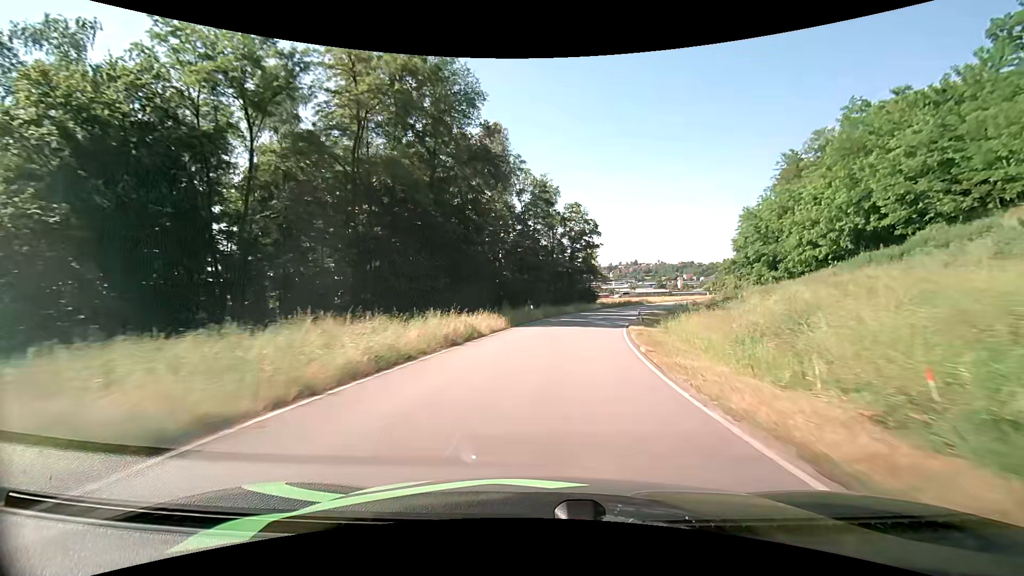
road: primary_link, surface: asphalt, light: Day
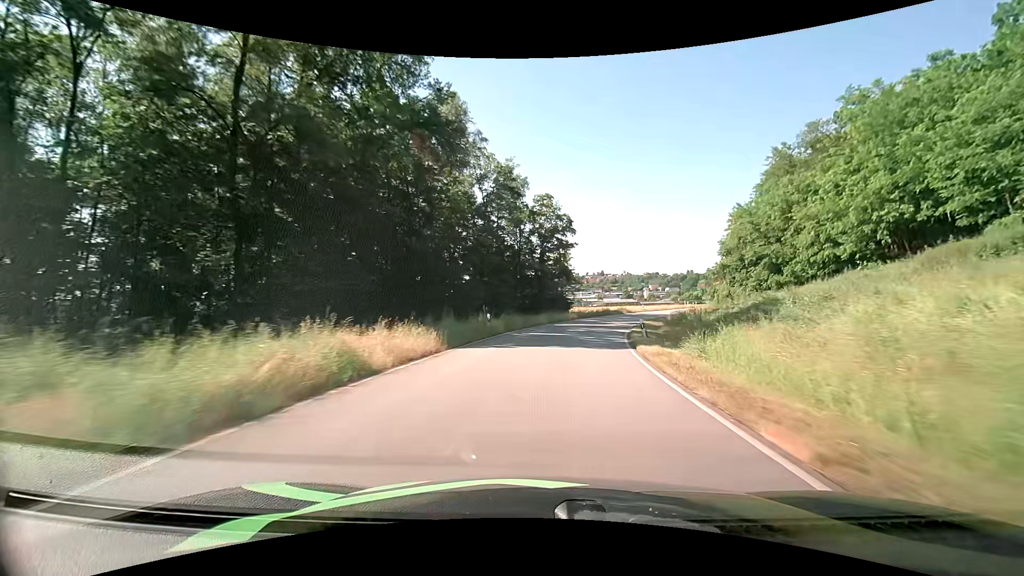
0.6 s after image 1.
(+0.4, +10.7) m; +4°
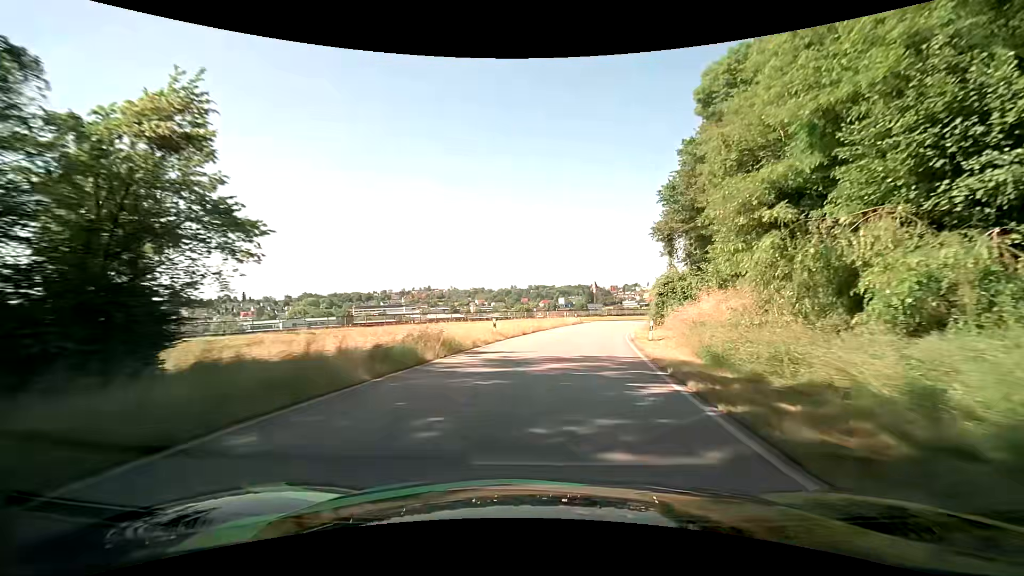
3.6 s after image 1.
(+9.0, +51.5) m; +20°
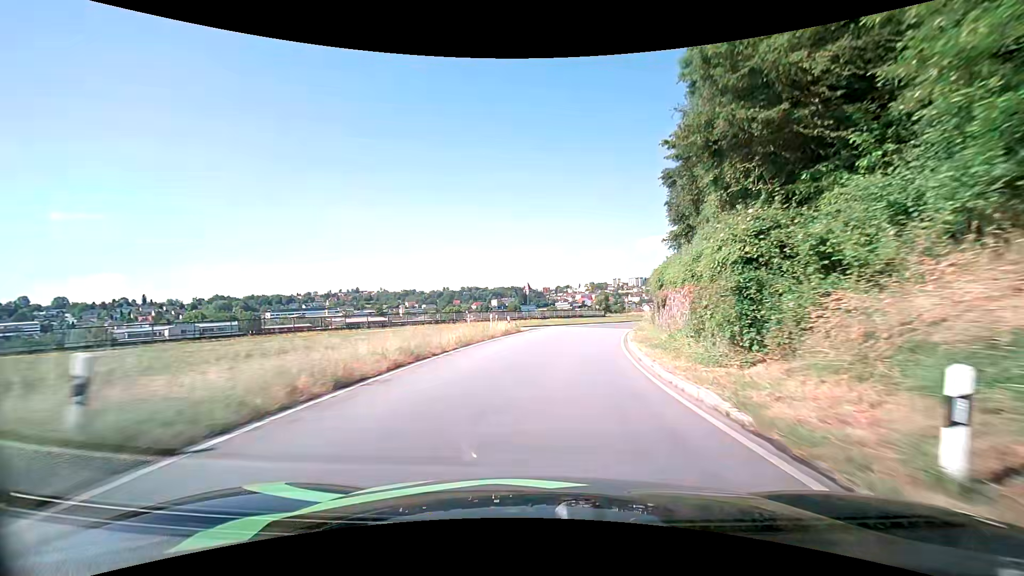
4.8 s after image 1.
(+1.3, +19.8) m; +8°
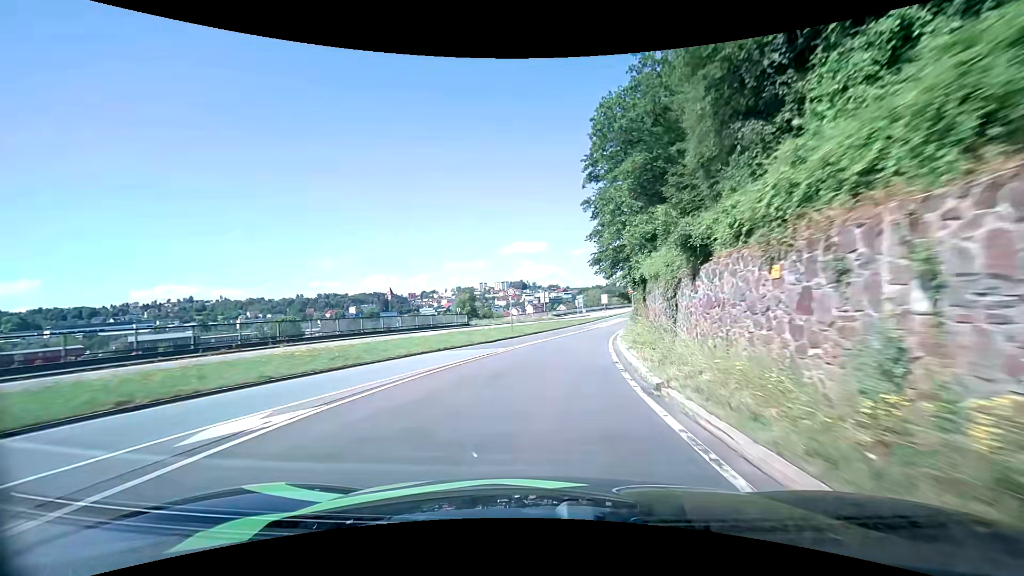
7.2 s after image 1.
(+4.9, +38.1) m; +15°
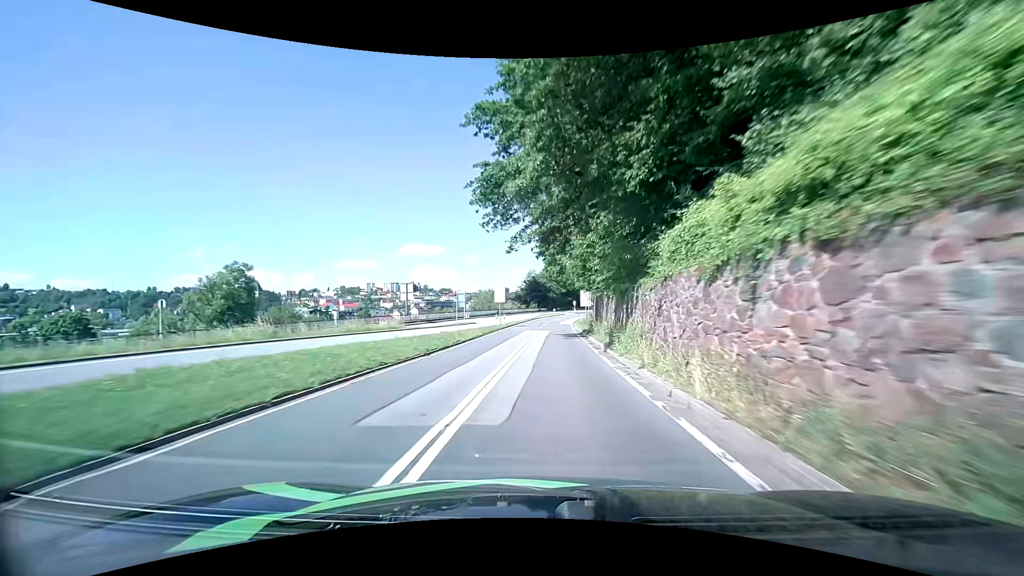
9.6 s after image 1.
(+4.7, +39.8) m; +12°
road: primary
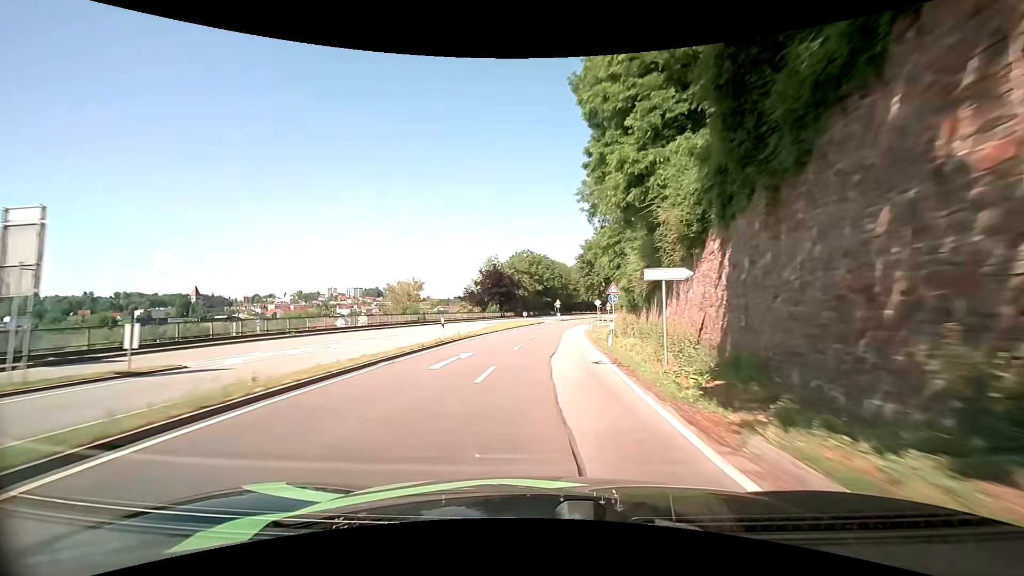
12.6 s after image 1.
(+2.3, +54.3) m; +4°
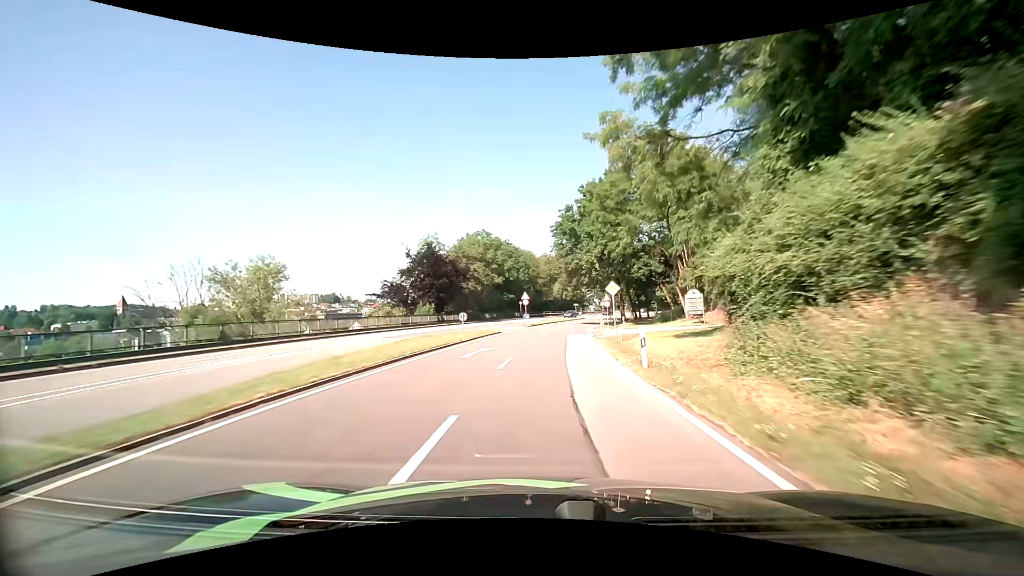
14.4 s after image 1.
(+0.8, +33.1) m; +3°
(0, +10) (+1, +20) (+1, +30) (+2, +40) (+4, +50) (+5, +60) (+7, +69) (+10, +79) (+12, +89) (+15, +99) m
